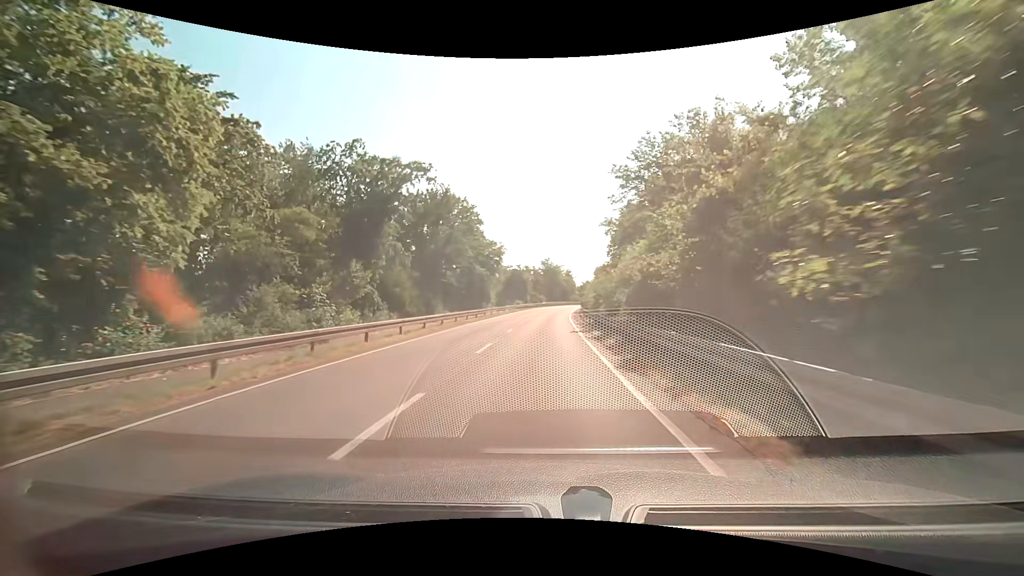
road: secondary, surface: asphalt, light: Day
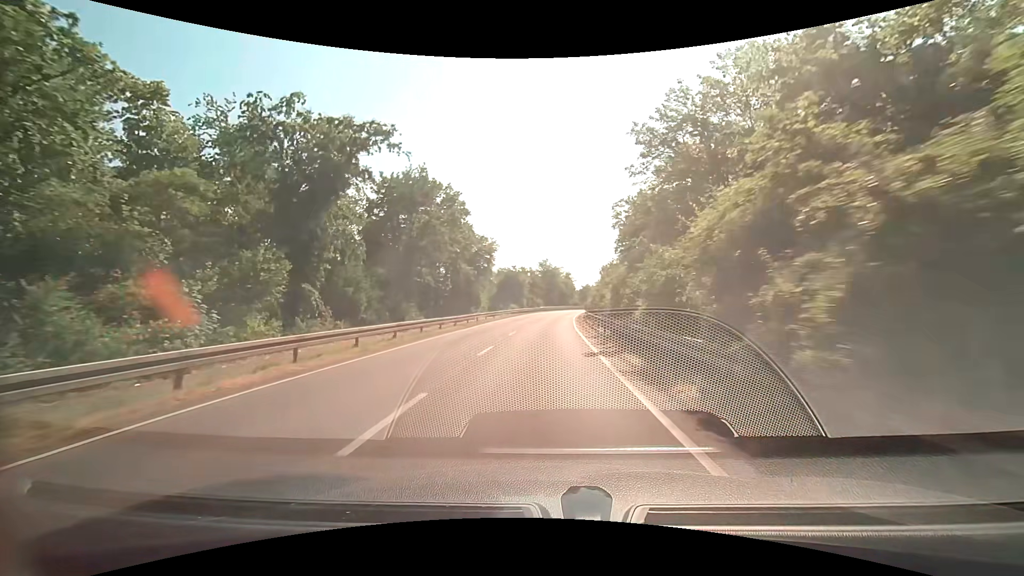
(0.0, +8.9) m; 0°
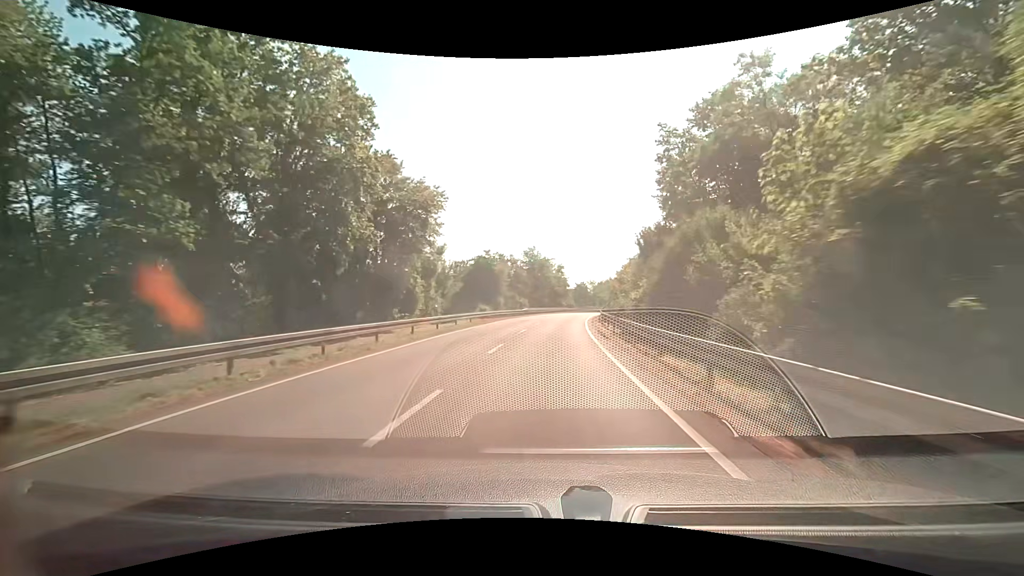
(+0.1, +26.8) m; 0°
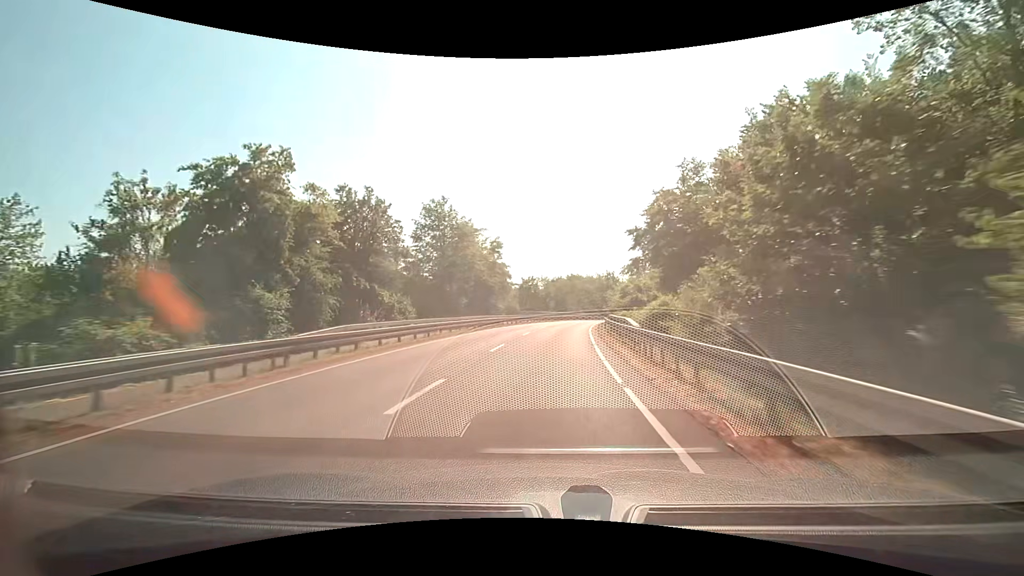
(+2.9, +43.2) m; +7°
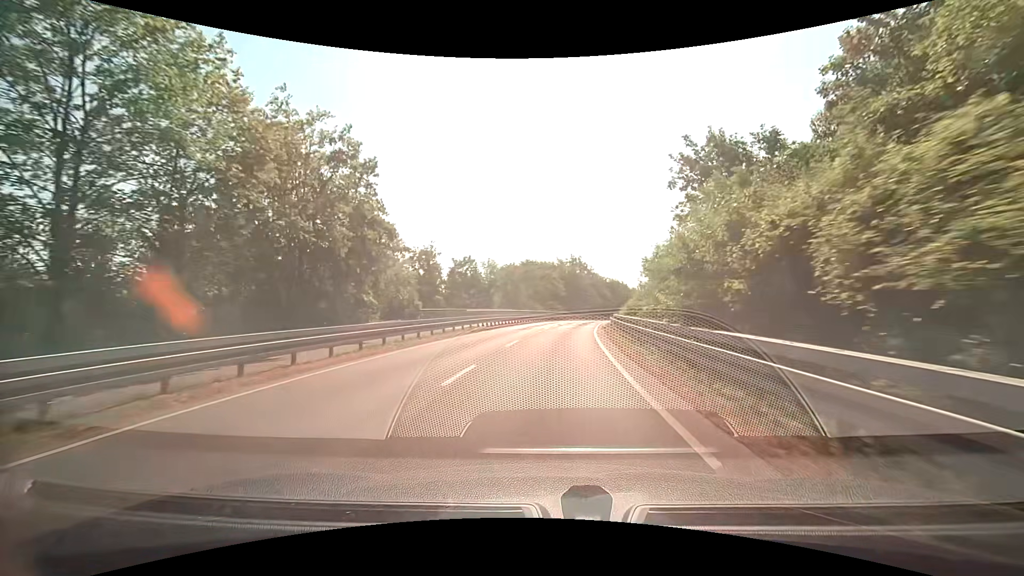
(+1.6, +33.6) m; +6°
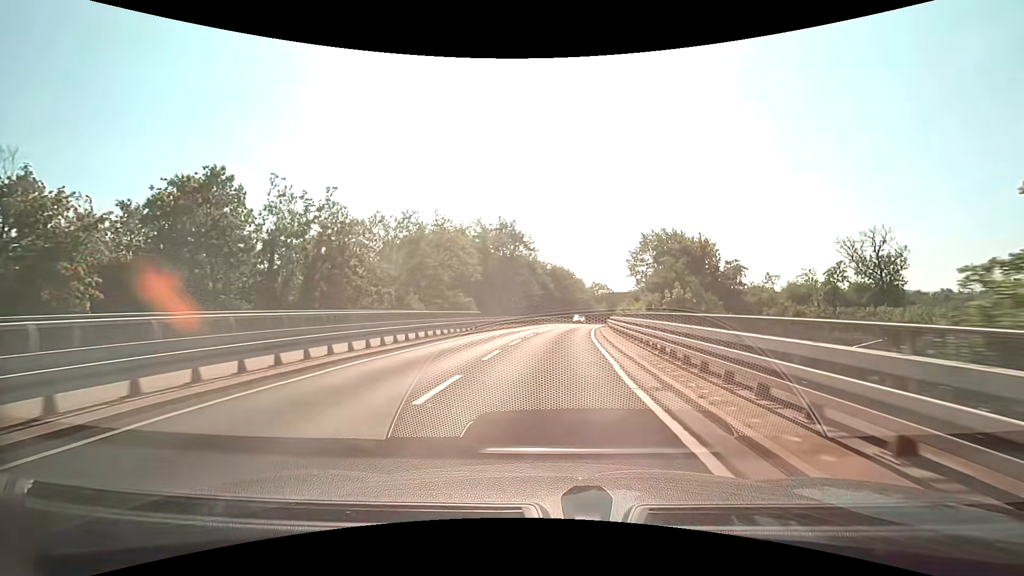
(+2.9, +43.2) m; +8°
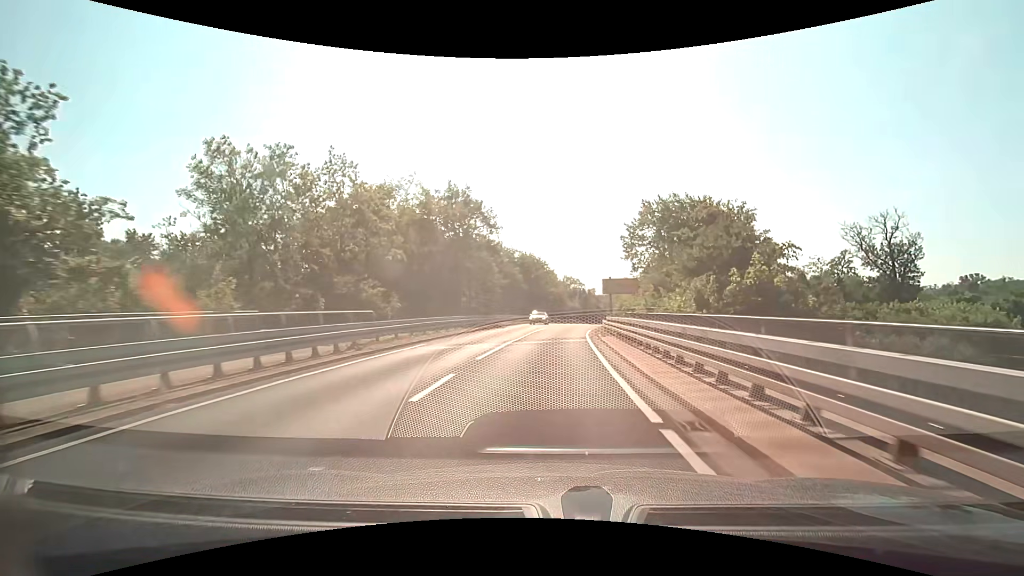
(+0.5, +17.7) m; +3°
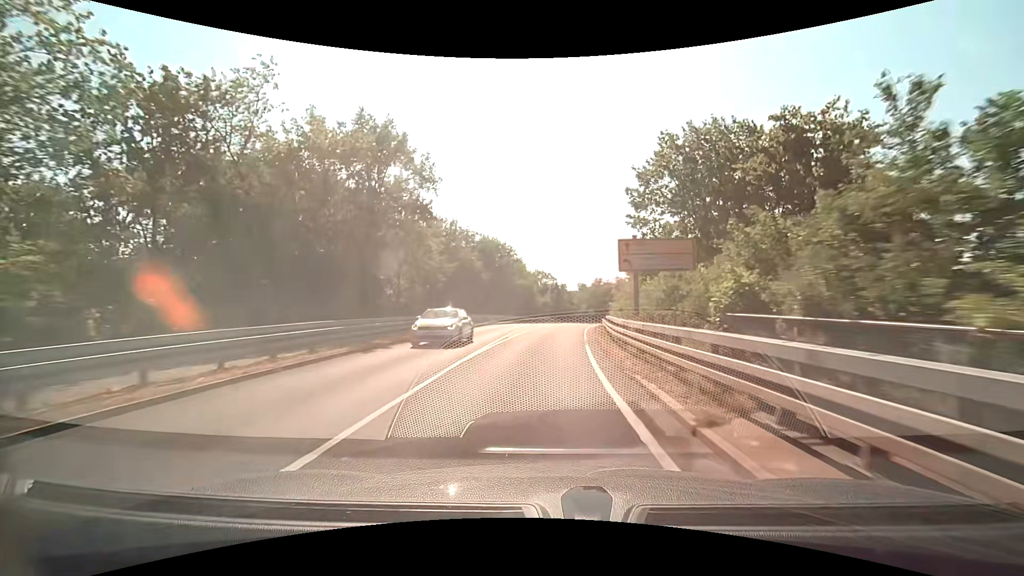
(+0.7, +17.8) m; +4°
